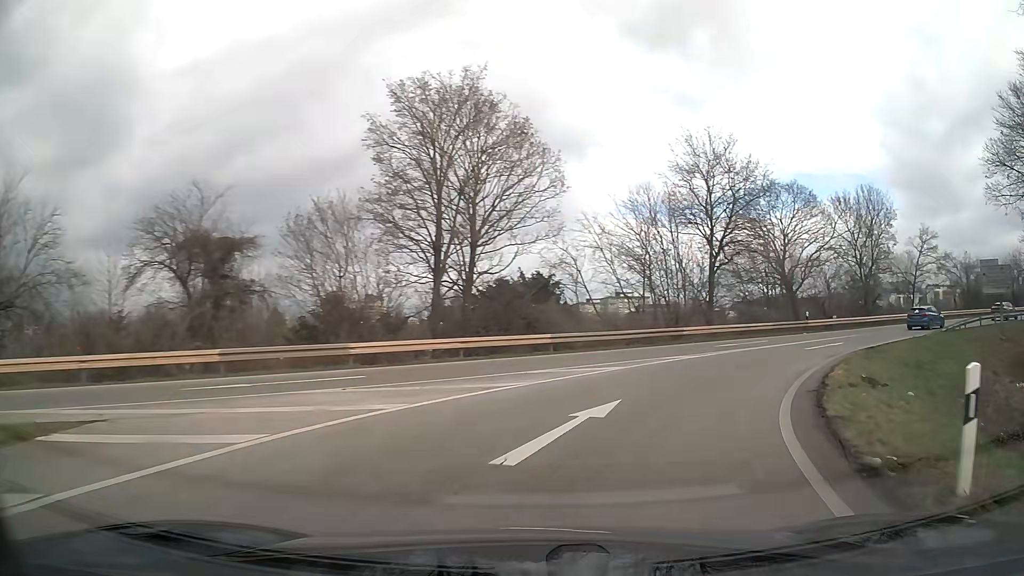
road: trunk_link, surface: asphalt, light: Day
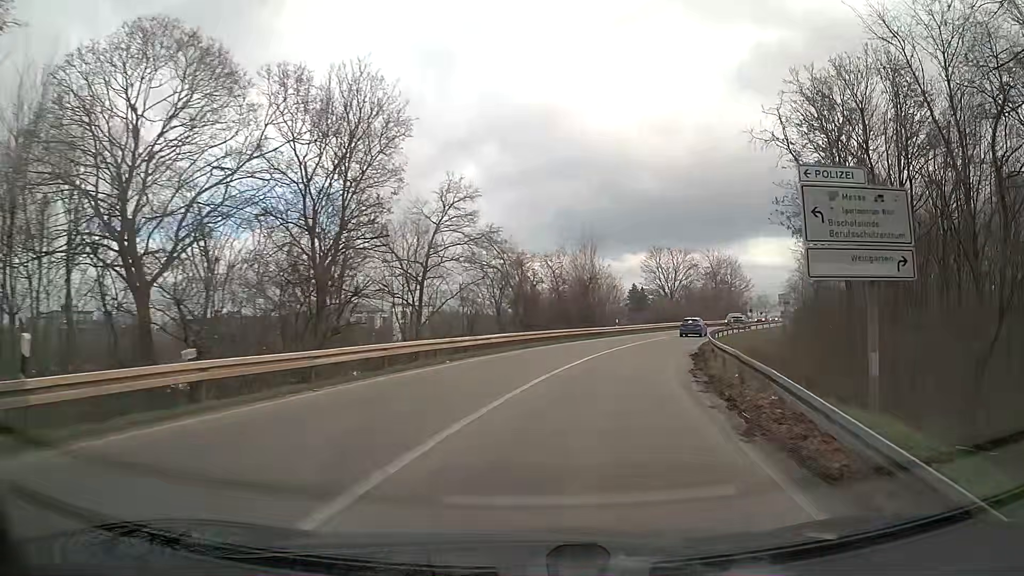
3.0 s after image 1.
(+14.6, +30.1) m; +44°
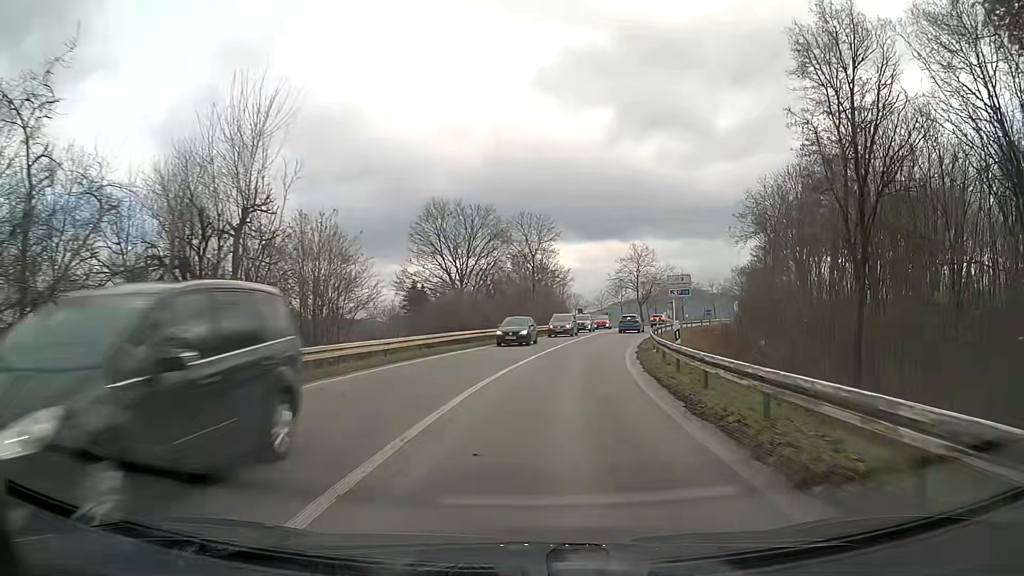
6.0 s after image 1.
(+6.8, +38.1) m; +17°
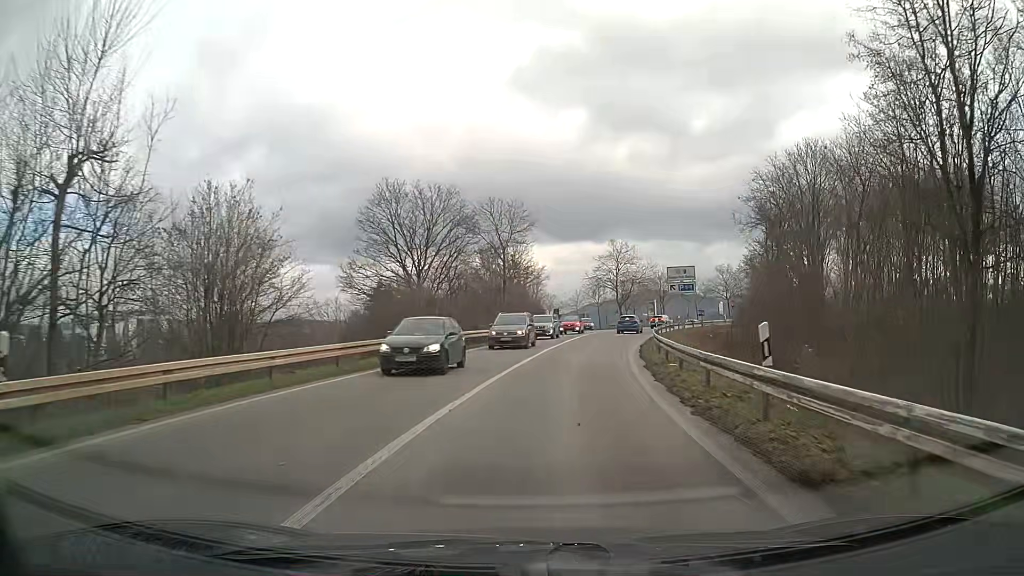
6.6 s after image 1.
(+0.2, +8.0) m; +2°
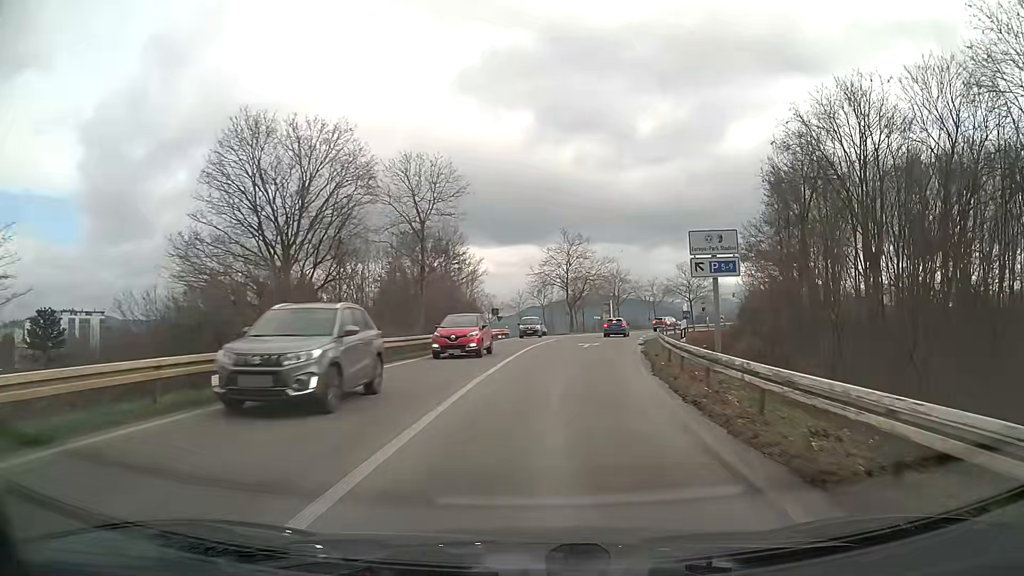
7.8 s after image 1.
(+0.6, +15.9) m; +5°
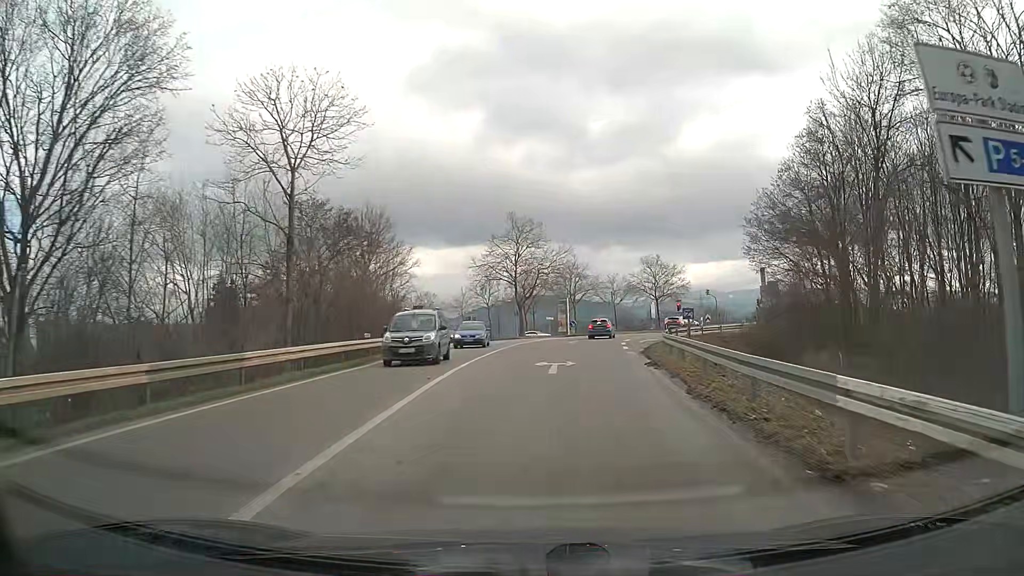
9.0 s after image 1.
(+0.6, +14.9) m; +4°
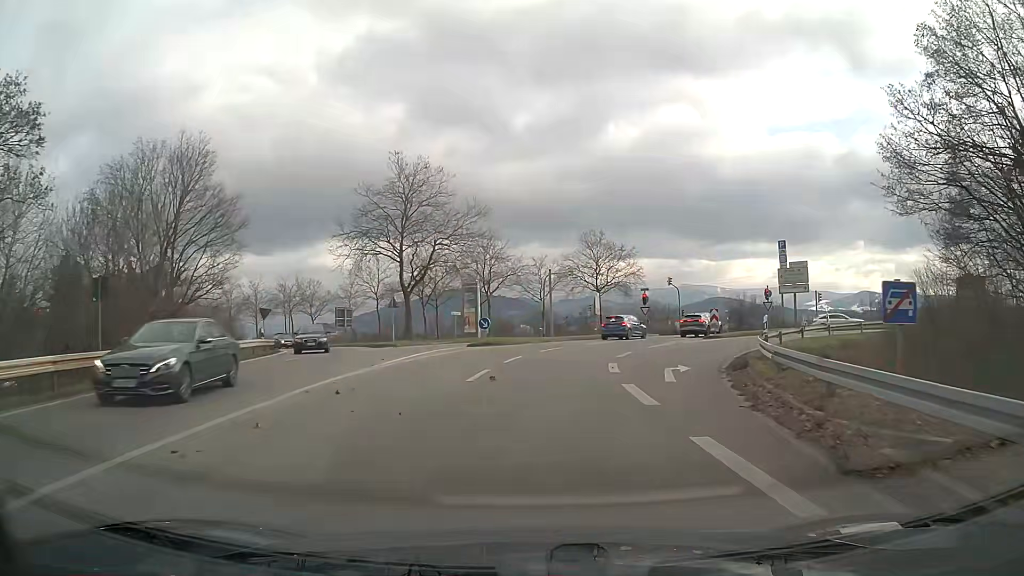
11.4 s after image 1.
(+1.6, +25.8) m; +7°
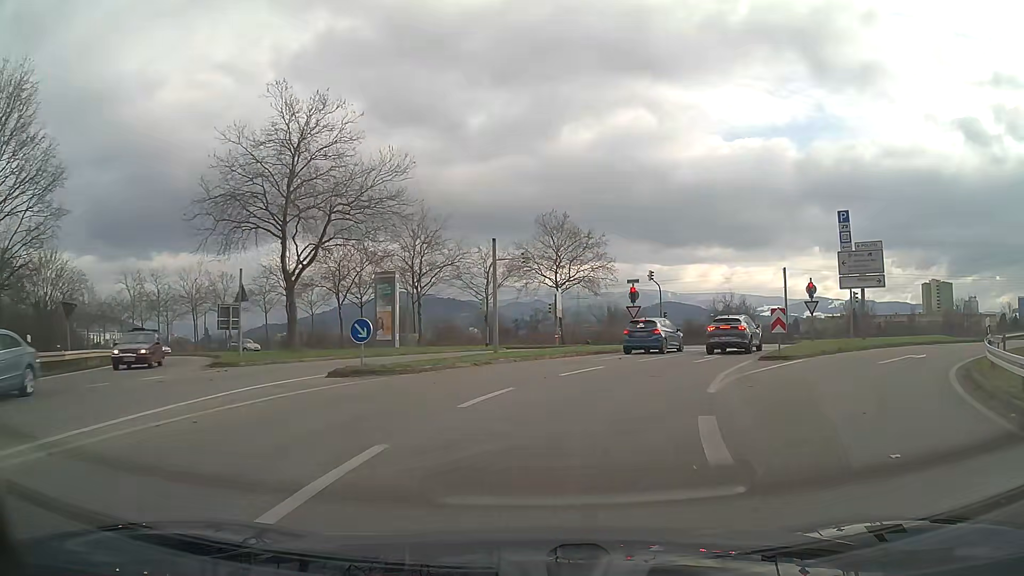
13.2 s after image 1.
(+0.5, +16.1) m; +5°
